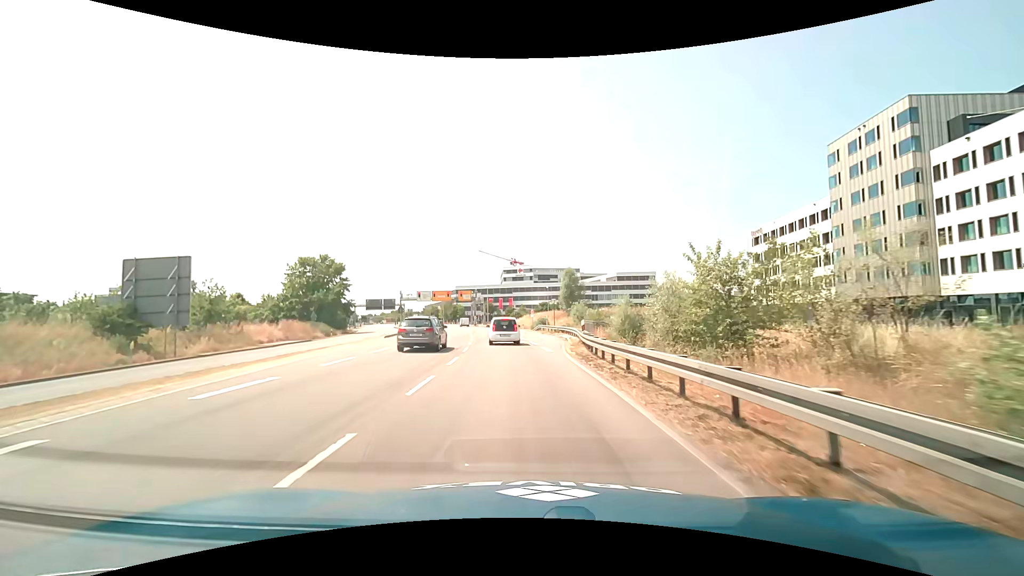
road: primary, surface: asphalt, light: Day
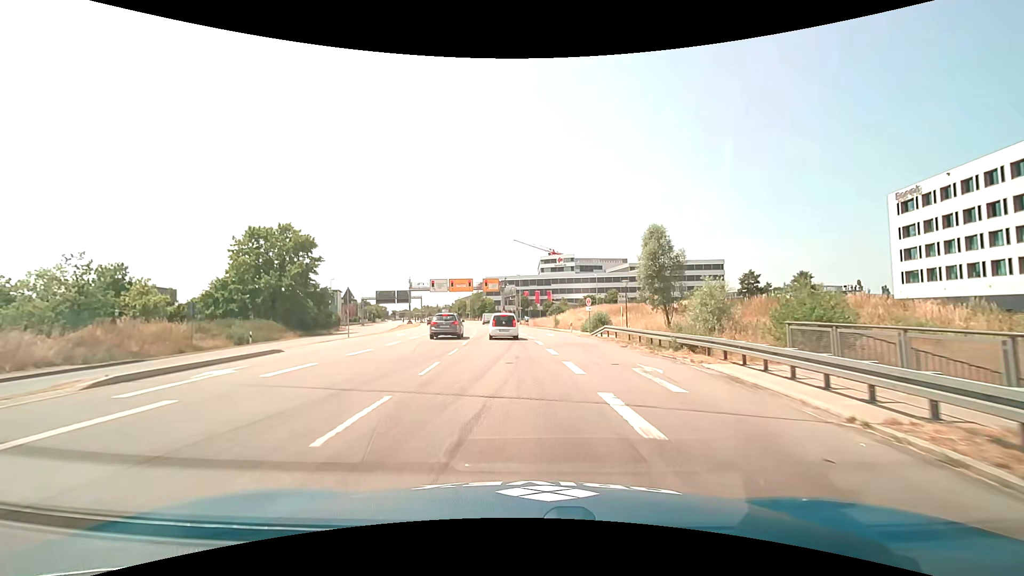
(-1.0, +27.6) m; -4°
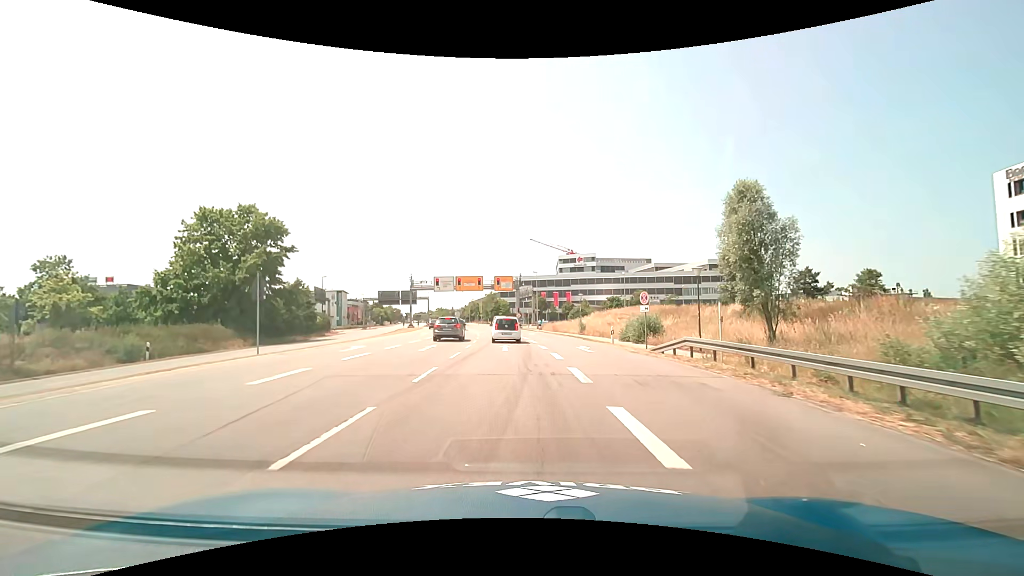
(-0.2, +12.7) m; -2°
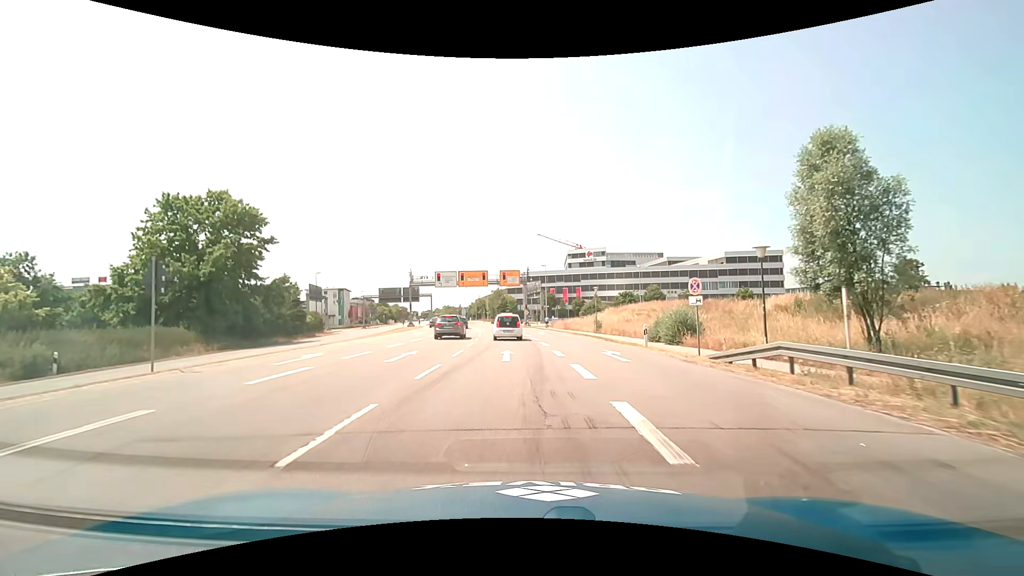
(0.0, +6.0) m; -1°
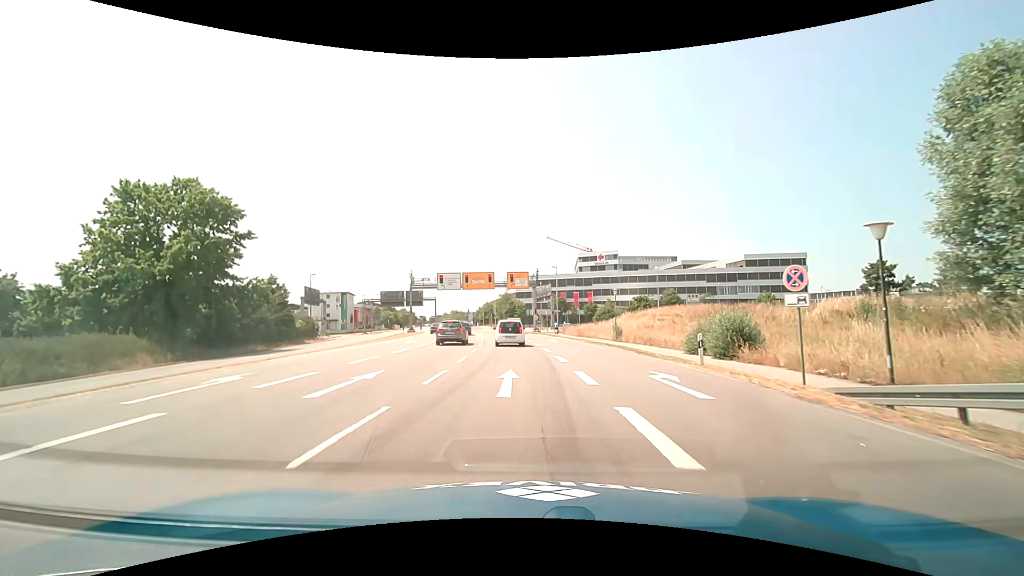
(0.0, +5.9) m; -1°
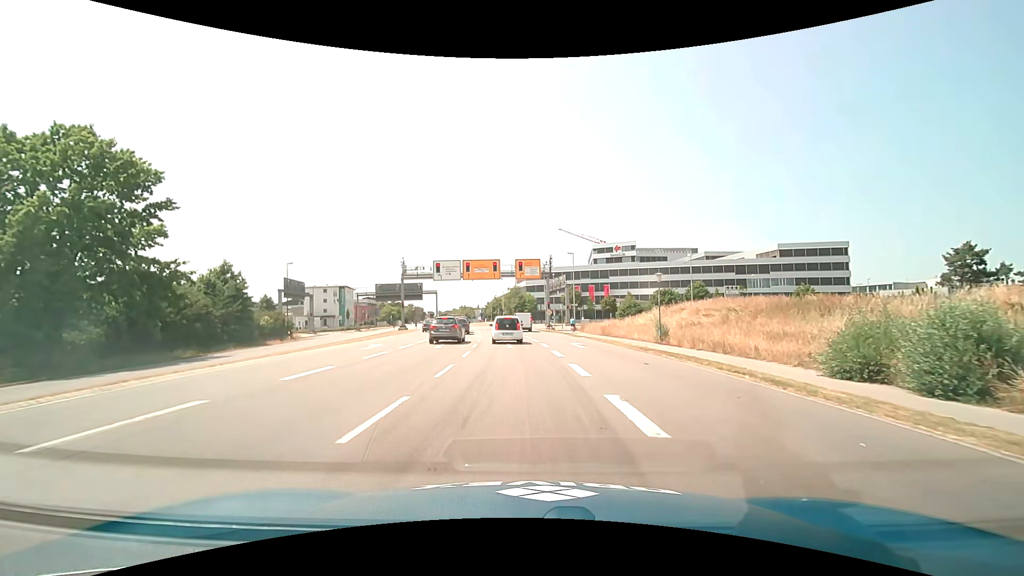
(-0.1, +11.1) m; -2°
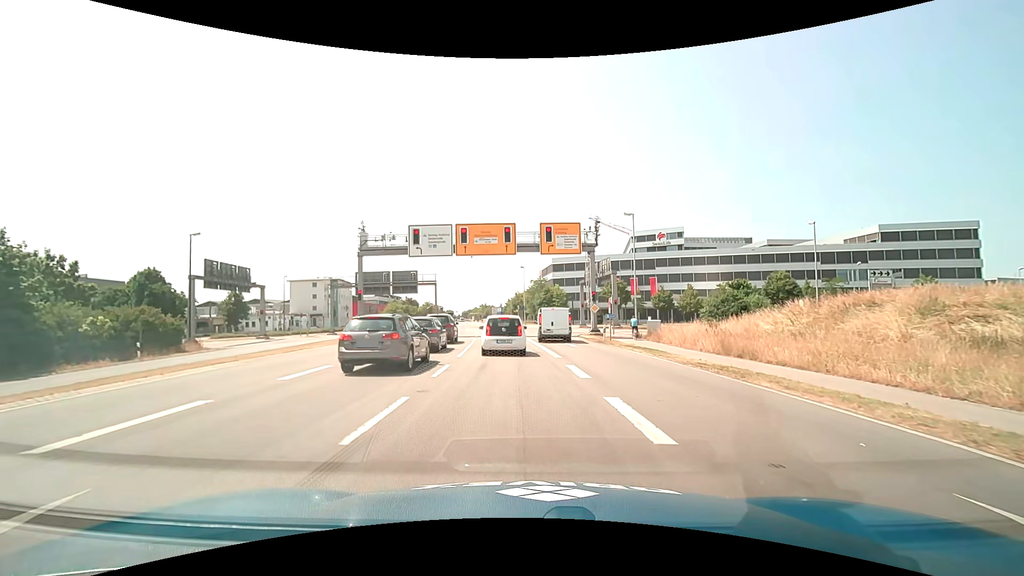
(-0.5, +23.9) m; -2°
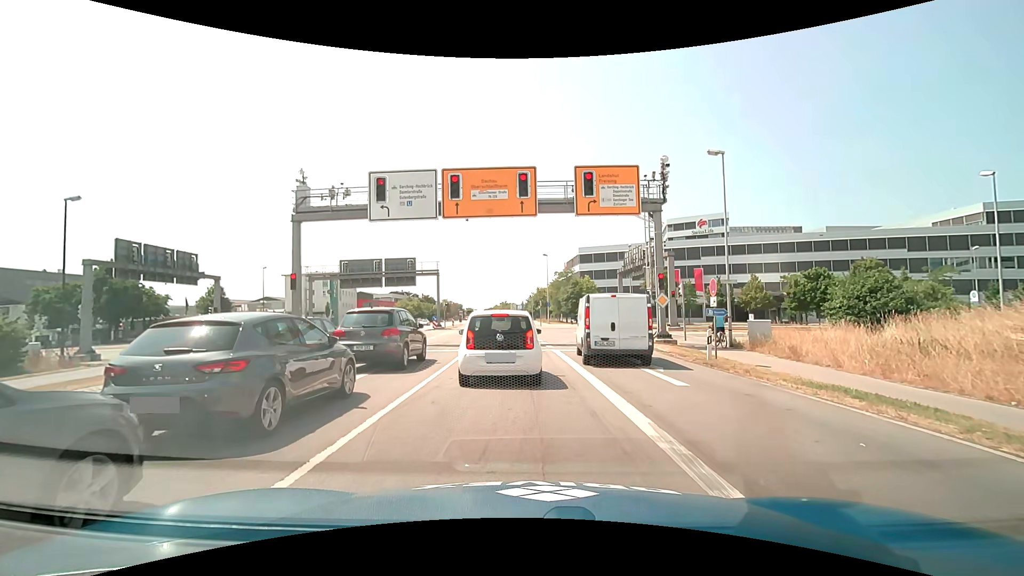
(-0.3, +14.1) m; -2°
